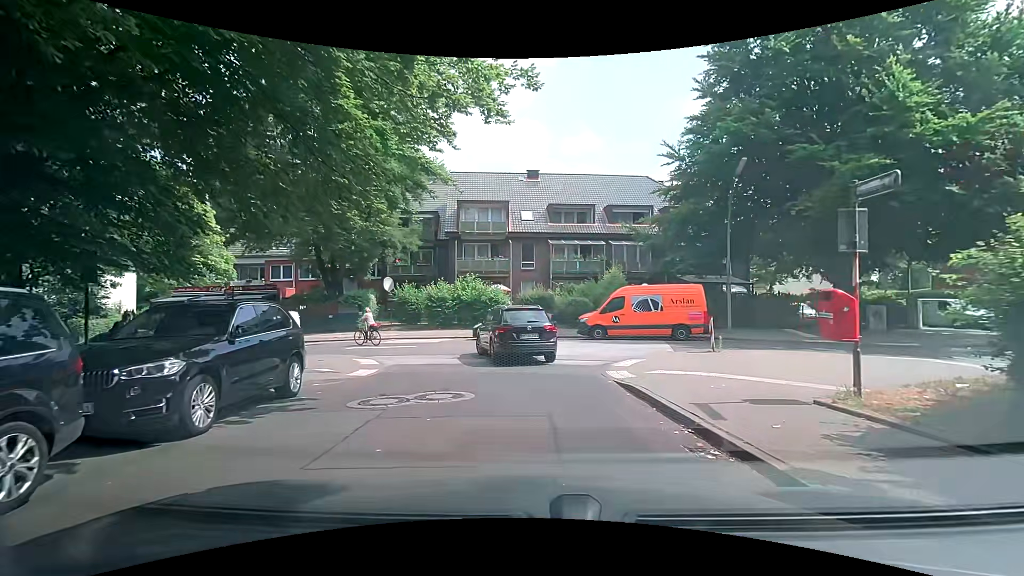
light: Day
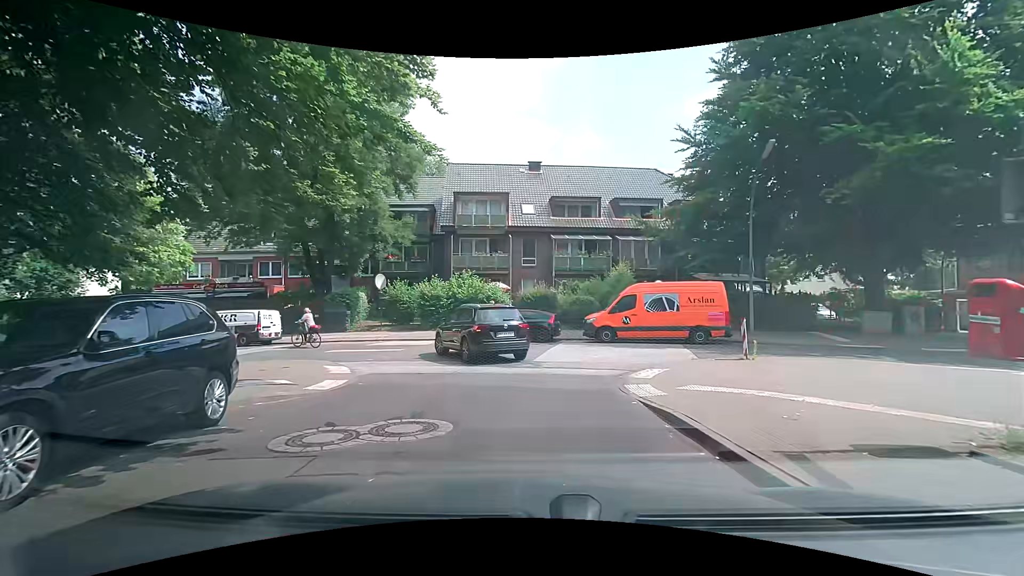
(-0.1, +2.3) m; -1°
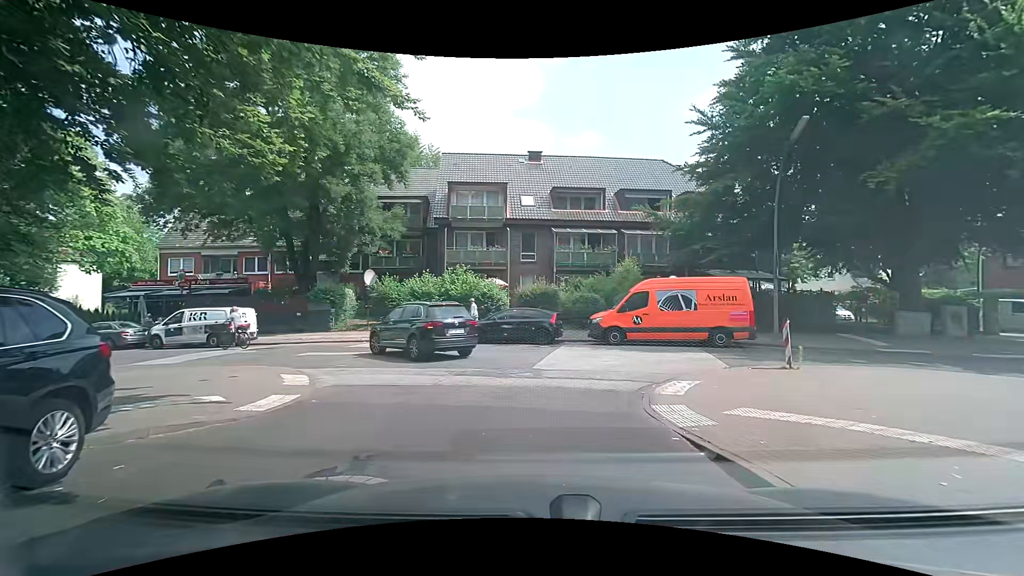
(0.0, +2.3) m; 0°
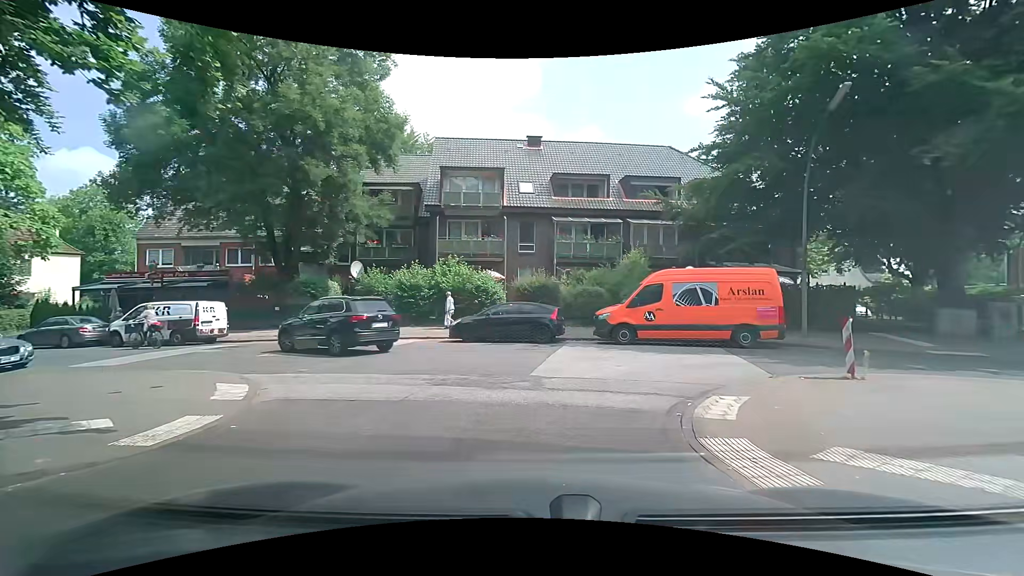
(-0.1, +2.2) m; -2°
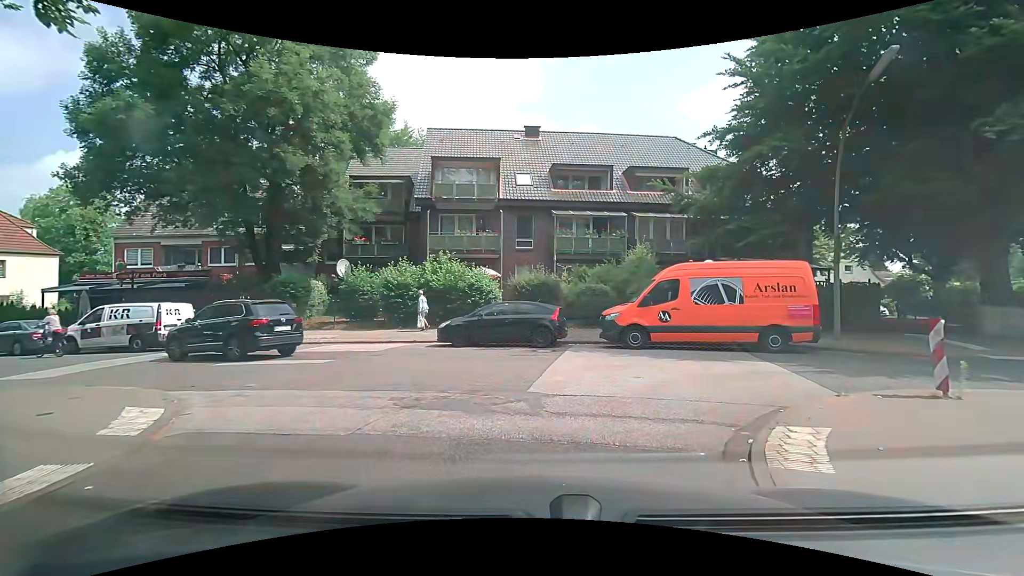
(0.0, +2.0) m; 0°
